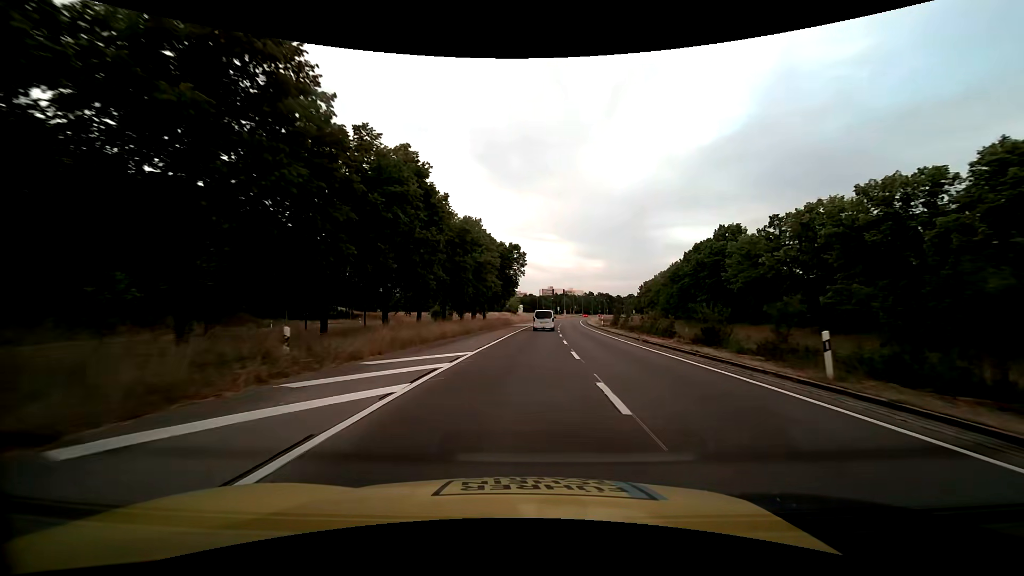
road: trunk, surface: asphalt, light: Day
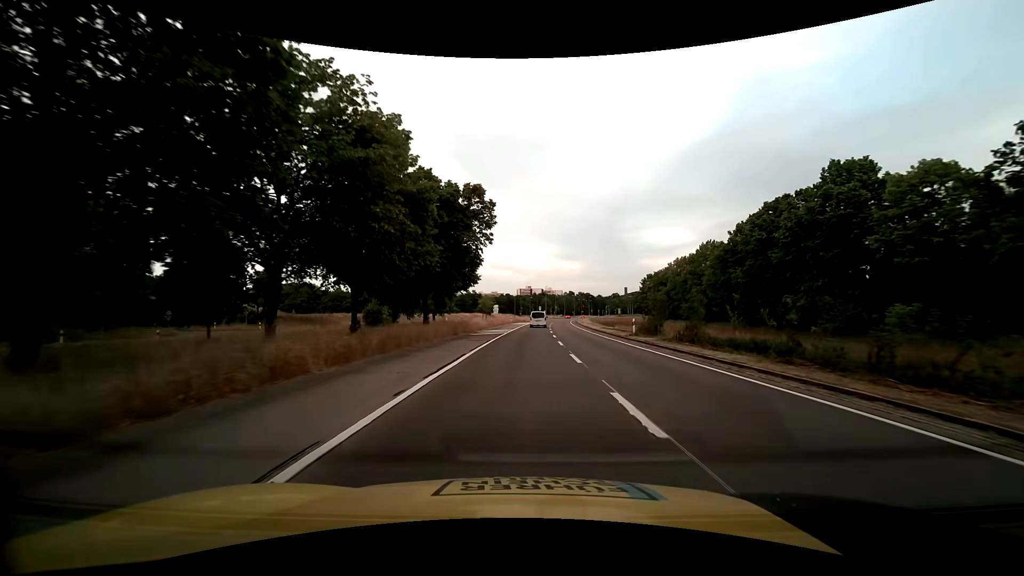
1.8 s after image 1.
(+0.6, +28.3) m; +2°
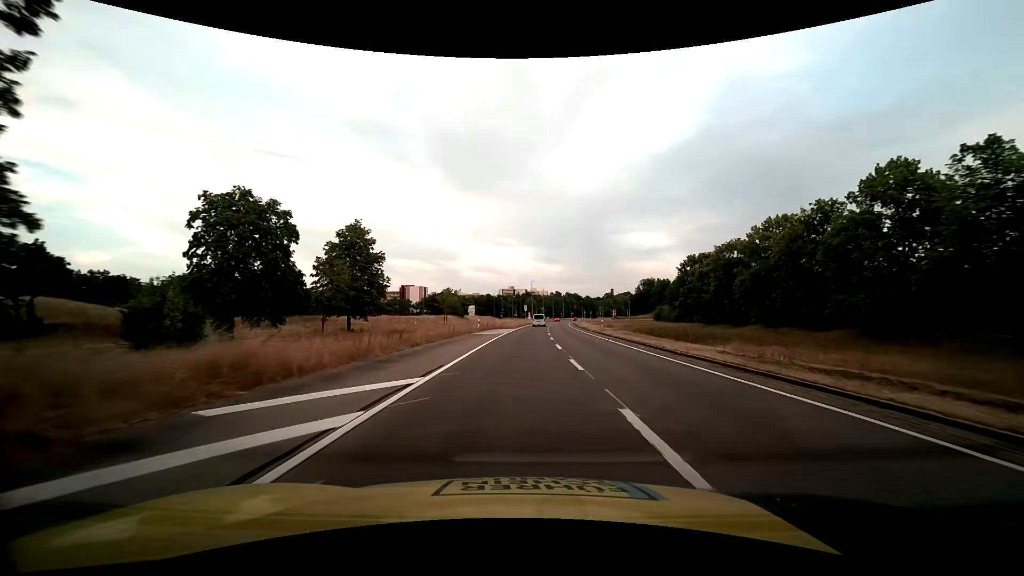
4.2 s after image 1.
(+0.7, +37.7) m; +2°
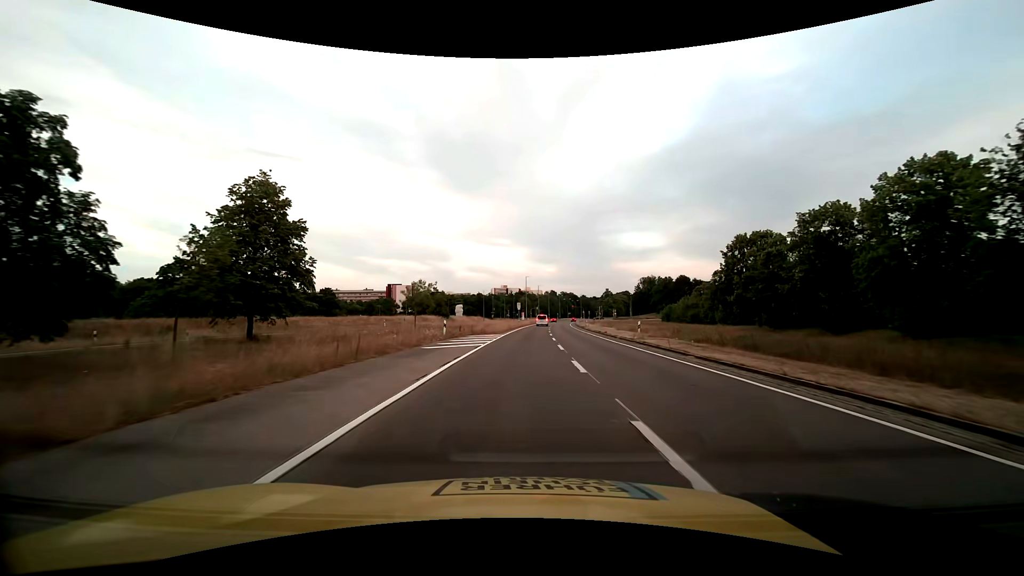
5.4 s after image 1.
(+0.1, +18.8) m; +1°
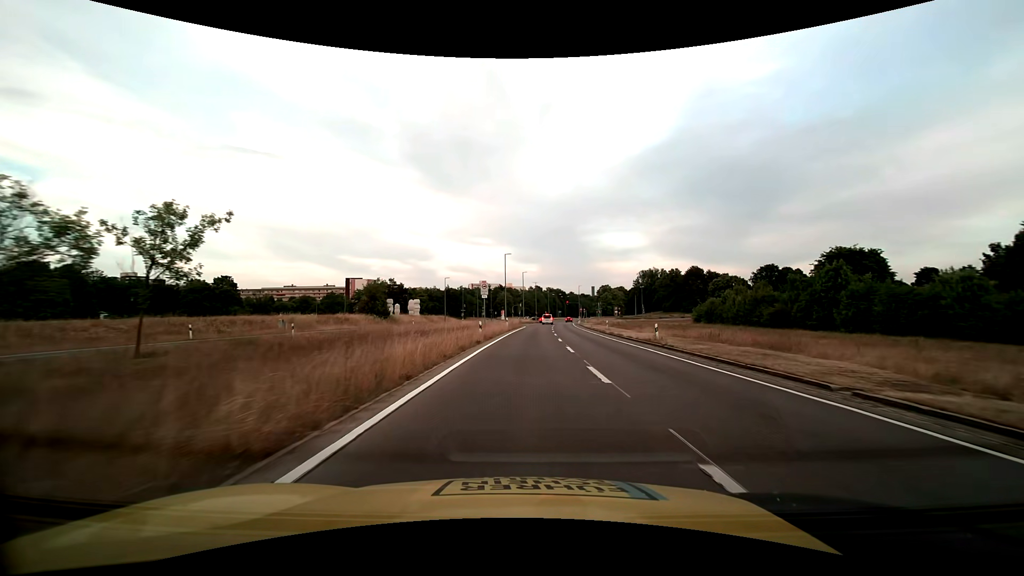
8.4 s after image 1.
(+0.7, +47.0) m; +2°
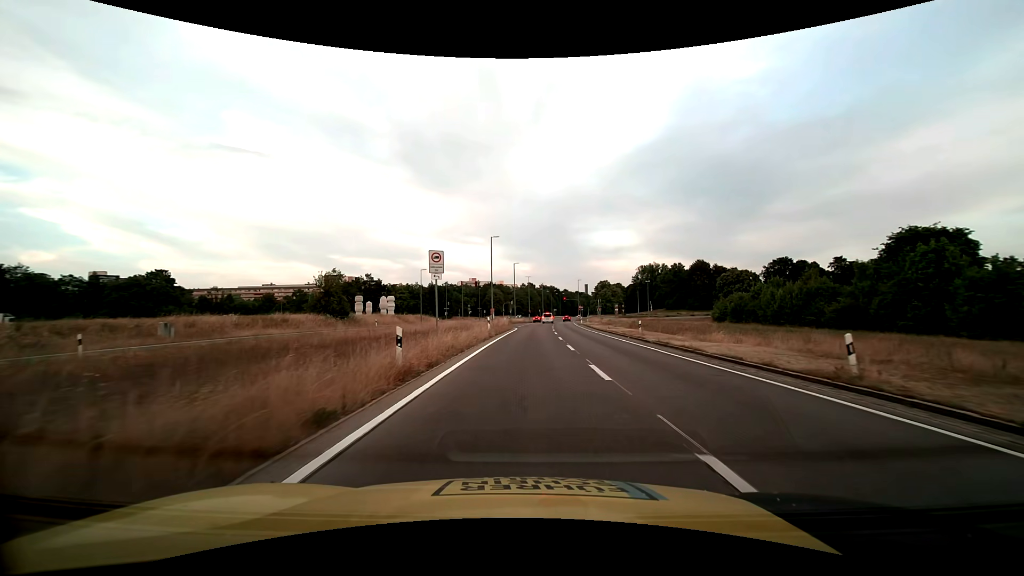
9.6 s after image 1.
(+0.1, +17.8) m; +1°
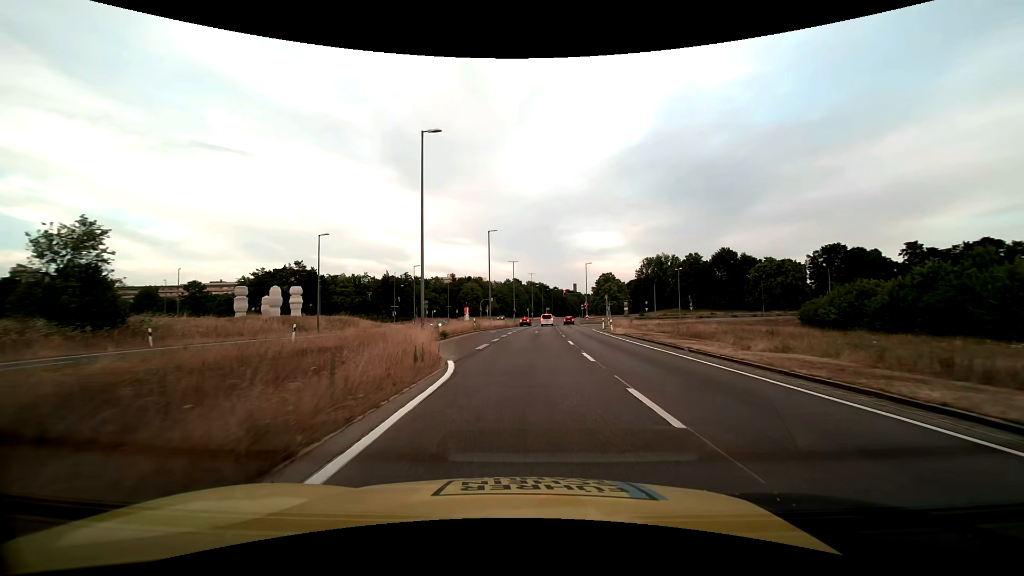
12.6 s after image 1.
(+0.7, +40.3) m; +2°
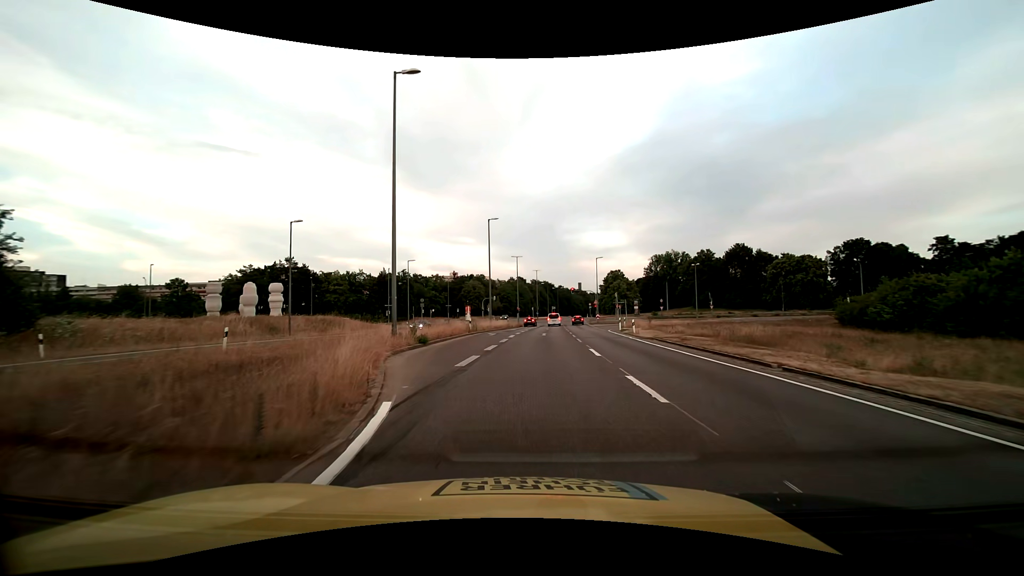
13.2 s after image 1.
(0.0, +7.2) m; -1°
(0, +10) (0, +20) (-1, +30) (-1, +40) (-1, +50) (-1, +60) (0, +70) (+1, +80) (+2, +90) (+1, +100) m
